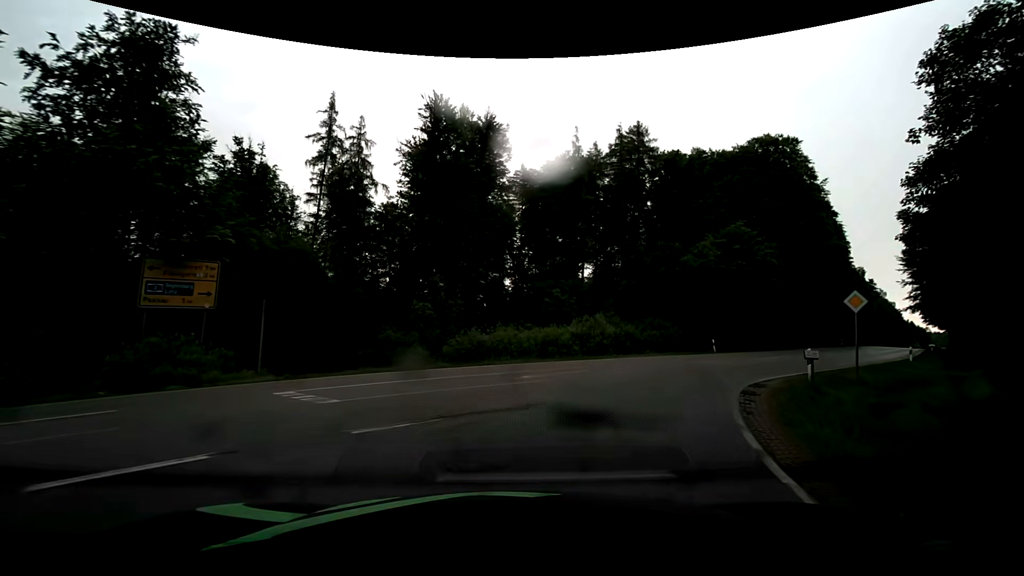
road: tertiary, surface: asphalt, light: Day
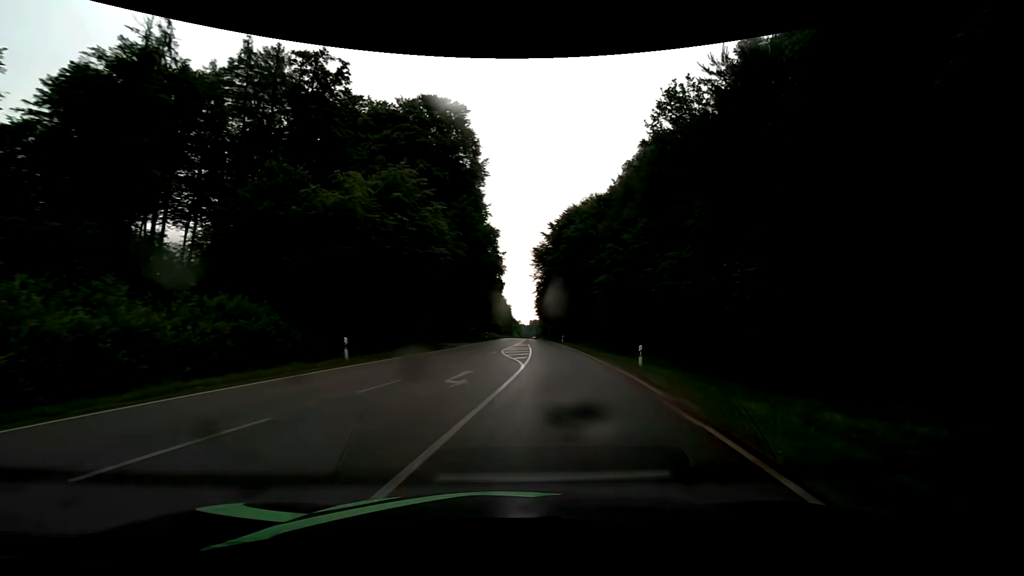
(+6.6, +19.3) m; +39°
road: secondary
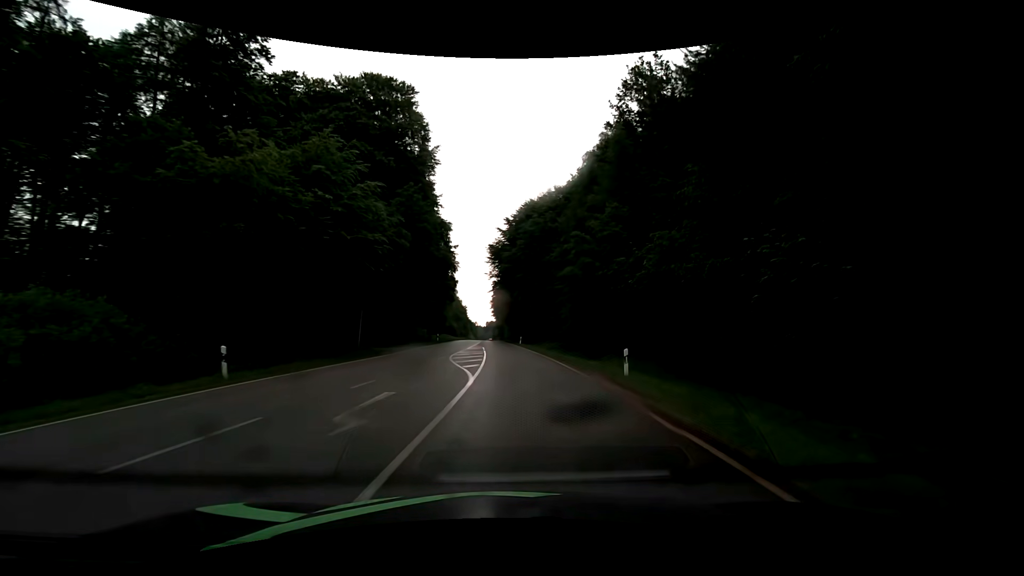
(+0.3, +5.3) m; +6°
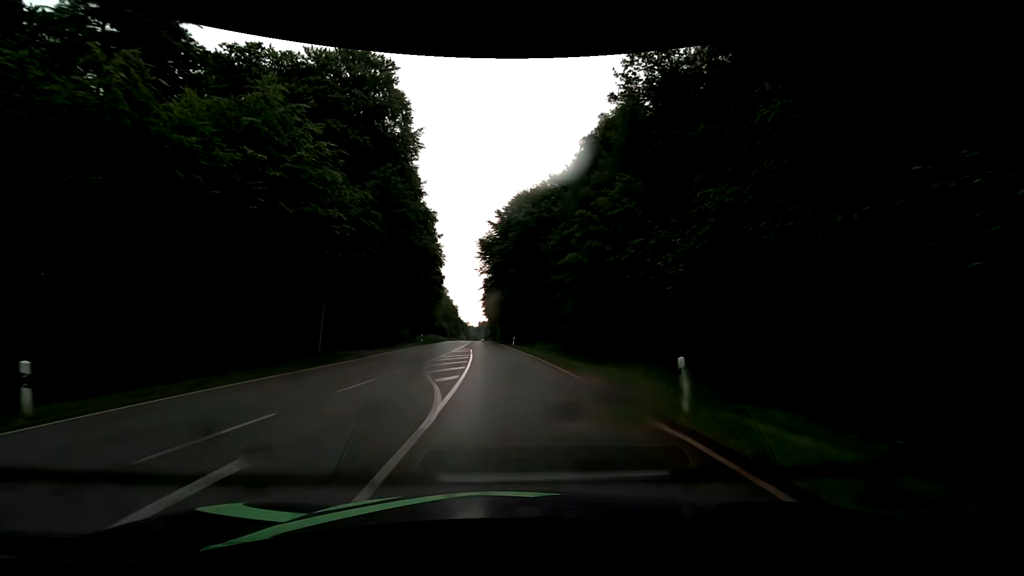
(+0.1, +5.8) m; +1°
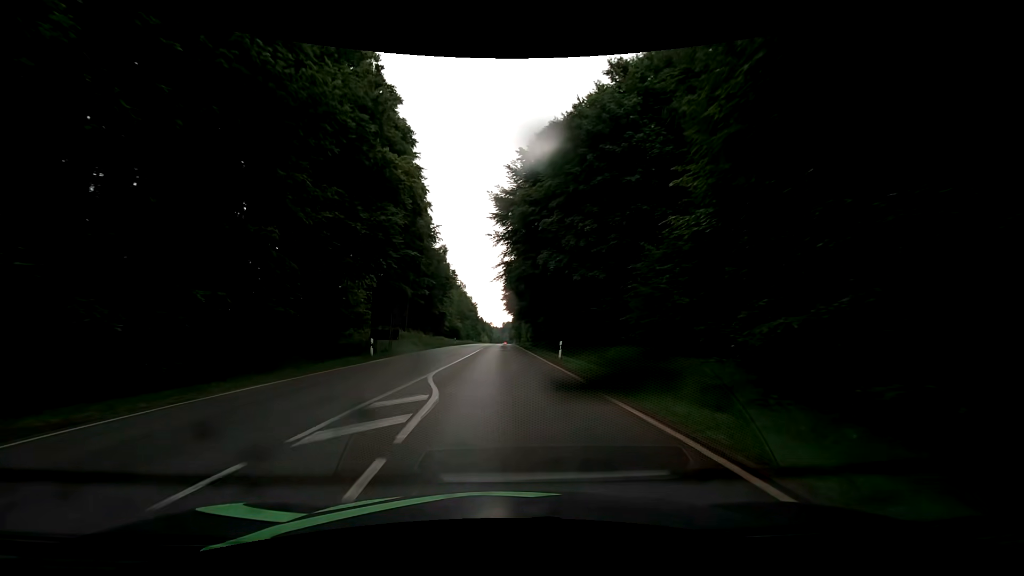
(-0.6, +28.8) m; -3°
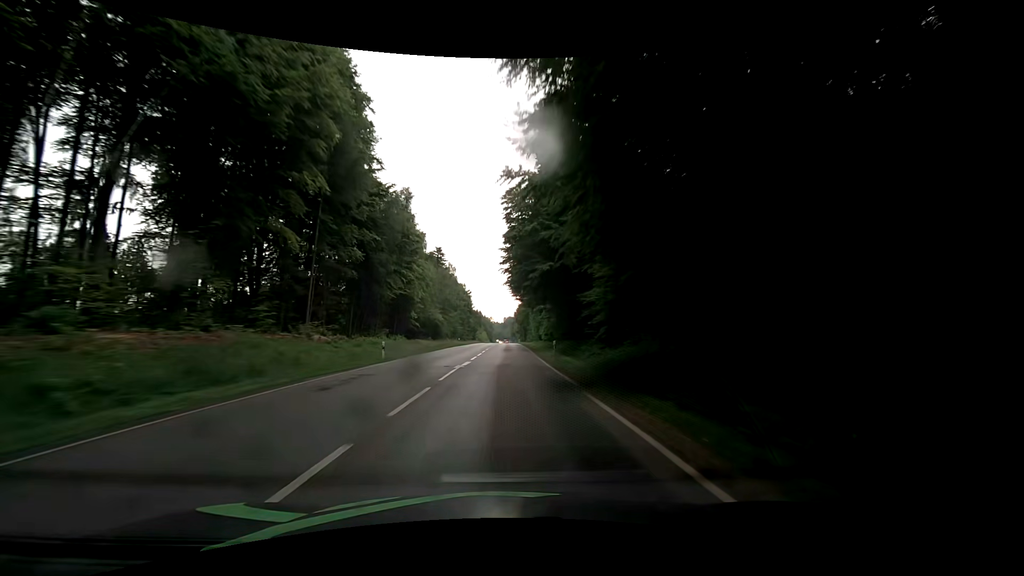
(-0.1, +41.8) m; 0°
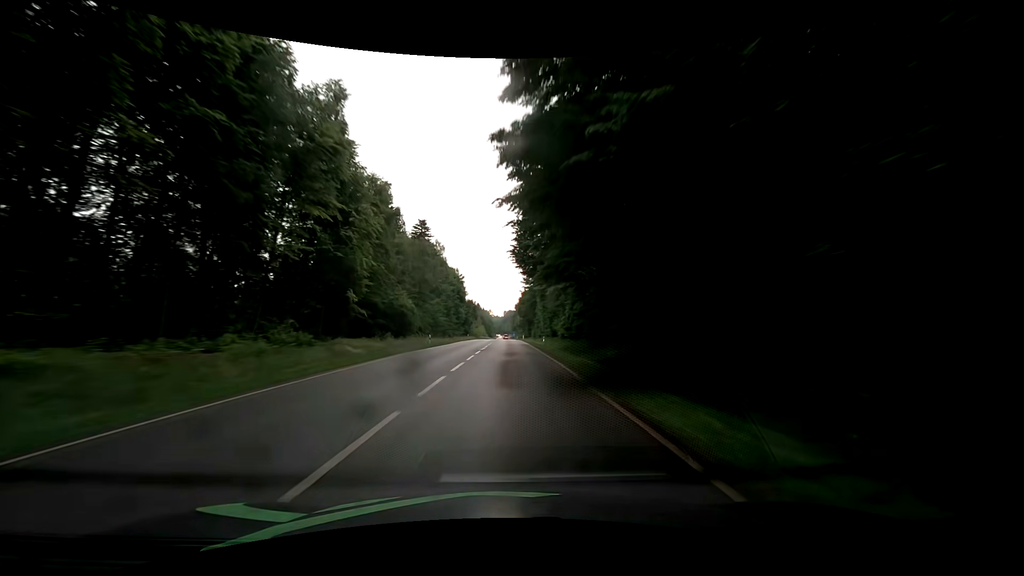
(0.0, +28.1) m; 0°
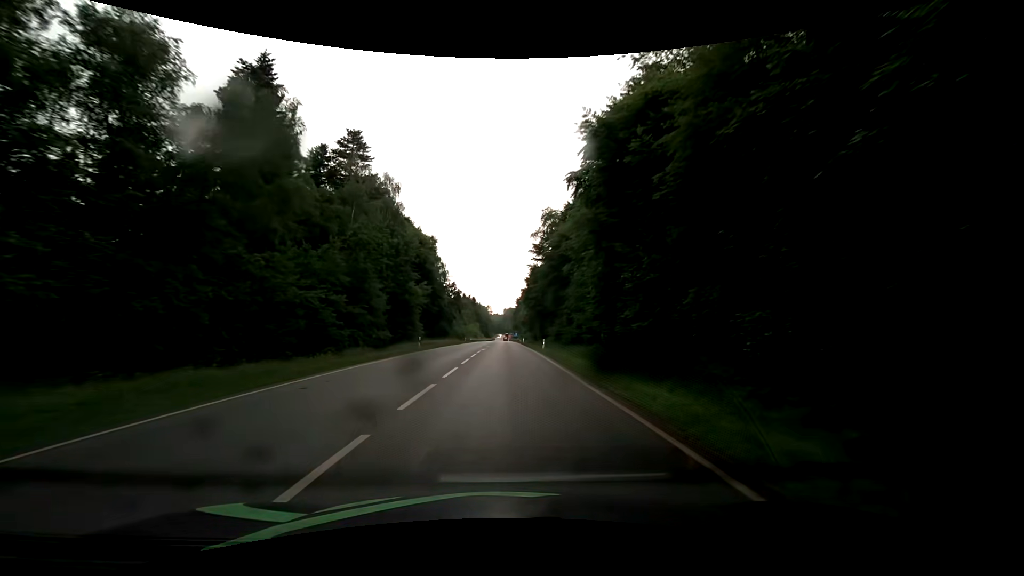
(0.0, +50.4) m; +1°
(0, +10) (0, +20) (0, +30) (0, +40) (-1, +50) (-1, +60) (-1, +70) (-1, +80) (-1, +90) (-1, +100) m
